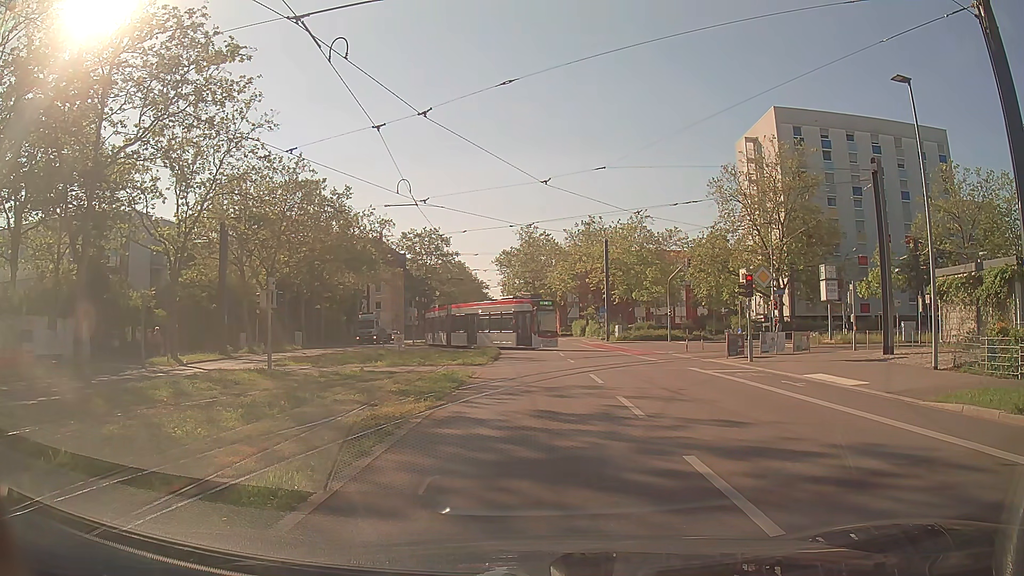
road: secondary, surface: asphalt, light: Day
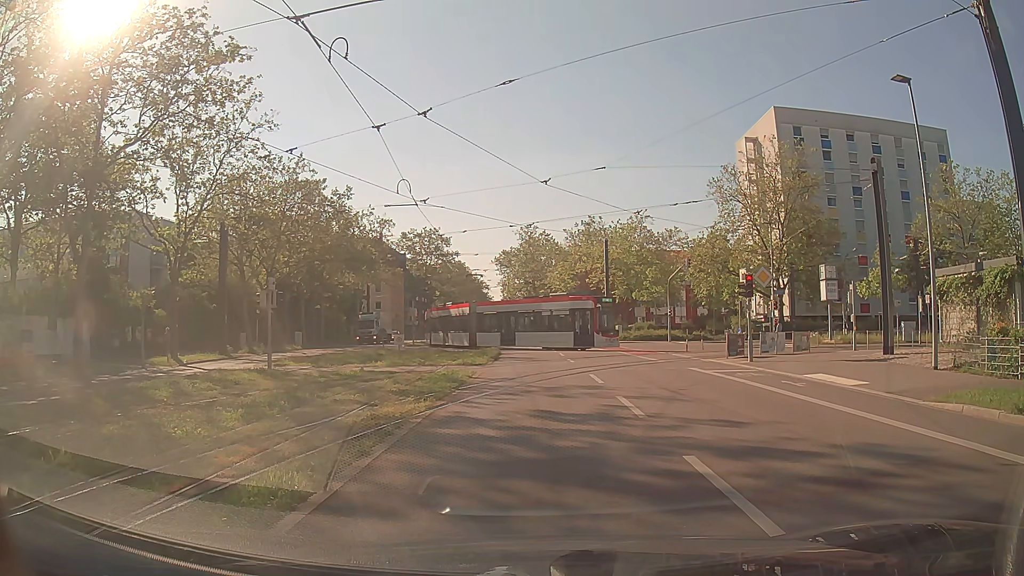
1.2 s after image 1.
(0.0, 0.0) m; 0°
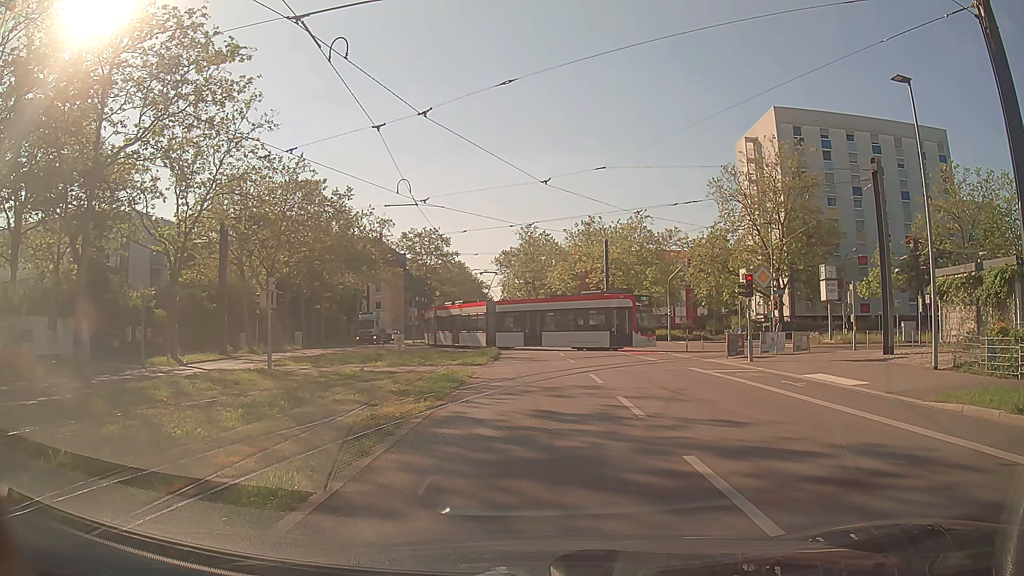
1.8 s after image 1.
(0.0, 0.0) m; 0°
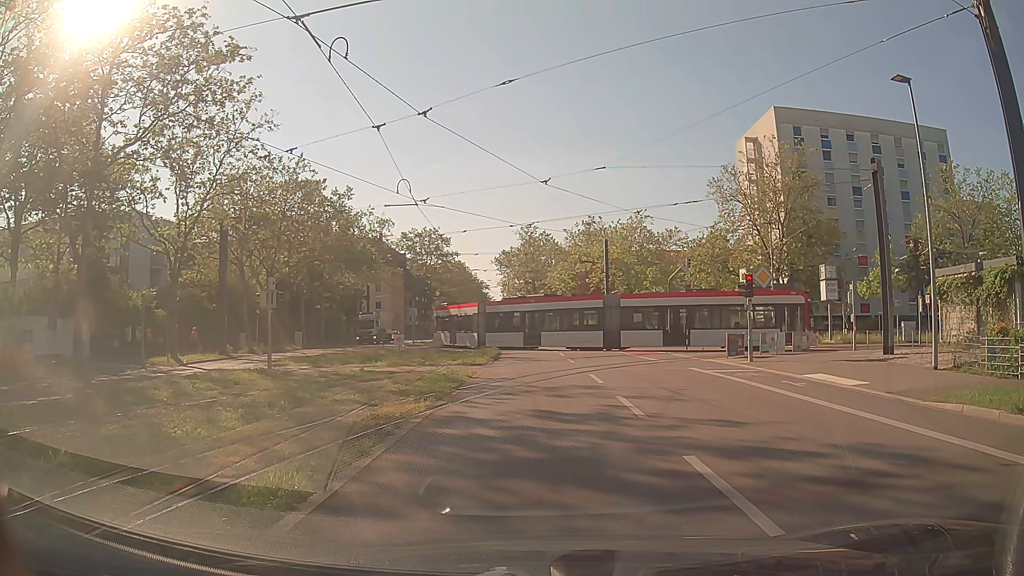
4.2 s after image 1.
(0.0, 0.0) m; 0°
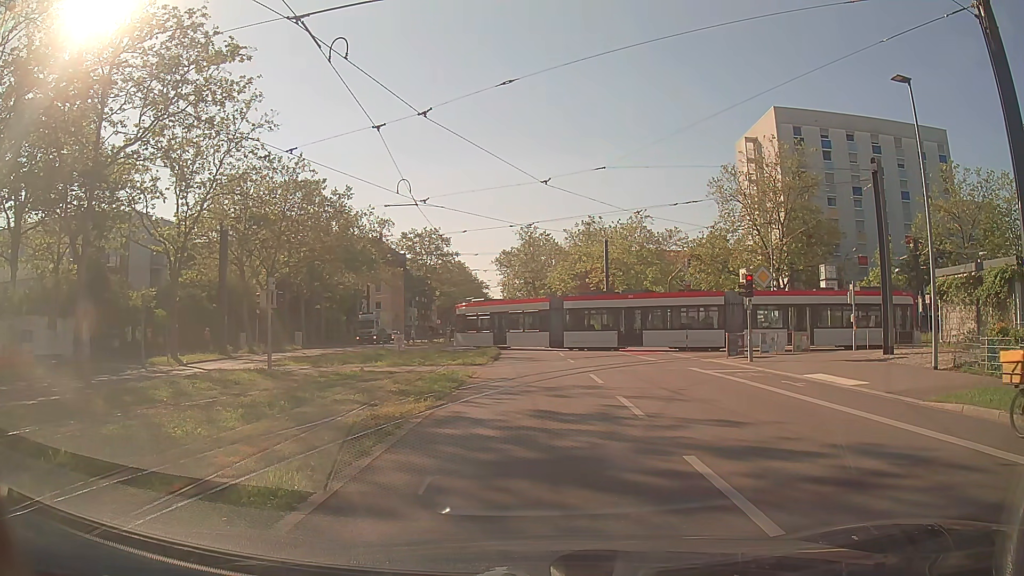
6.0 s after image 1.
(0.0, 0.0) m; 0°
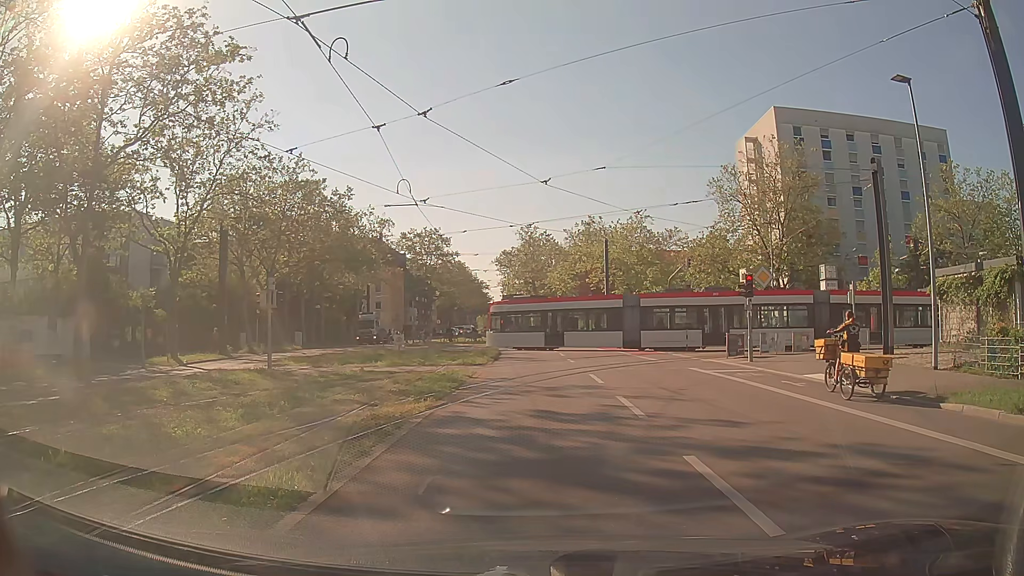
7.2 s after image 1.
(0.0, 0.0) m; 0°
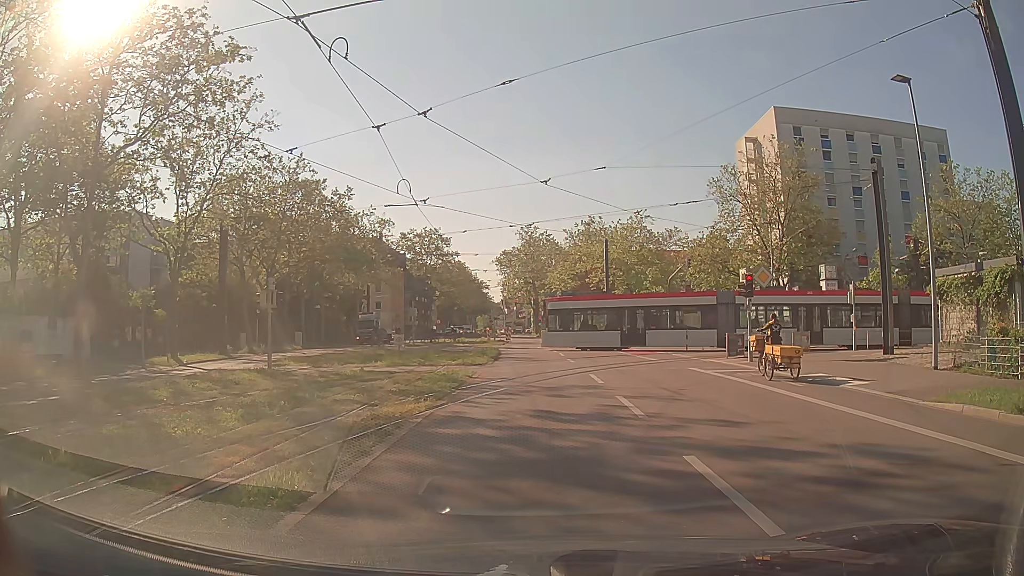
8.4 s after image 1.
(0.0, 0.0) m; 0°
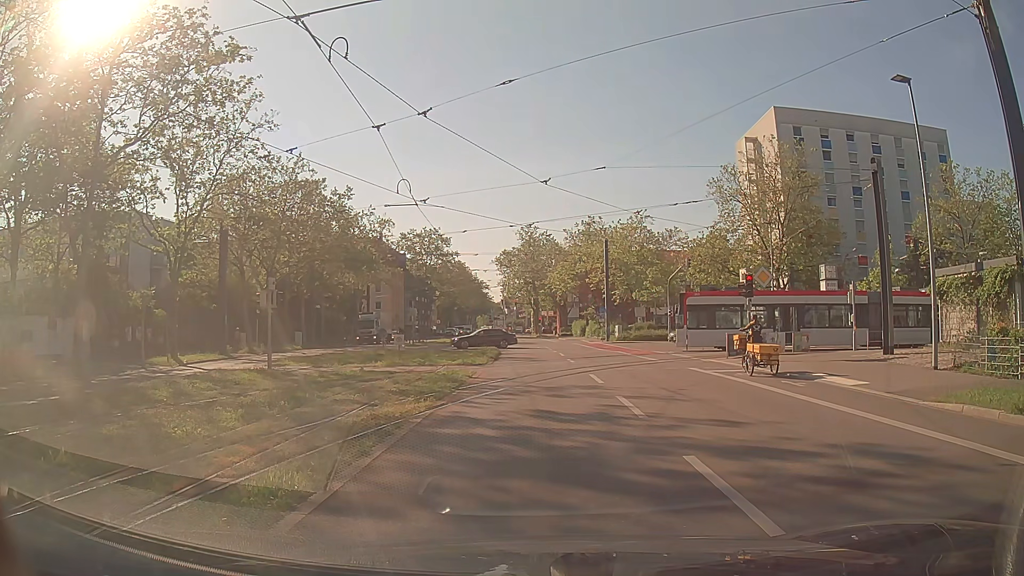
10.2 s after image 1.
(0.0, 0.0) m; 0°
